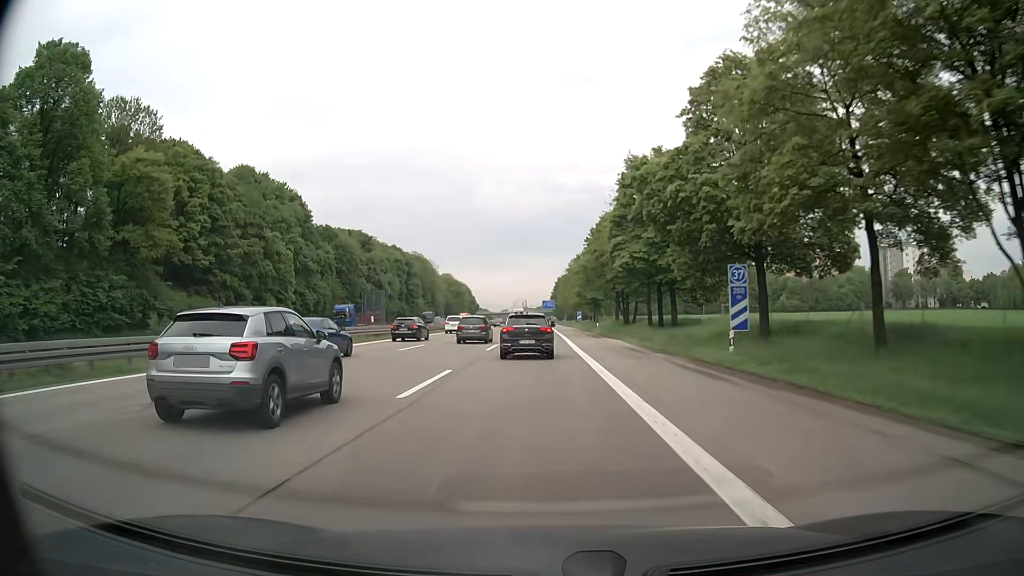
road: motorway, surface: asphalt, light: Day
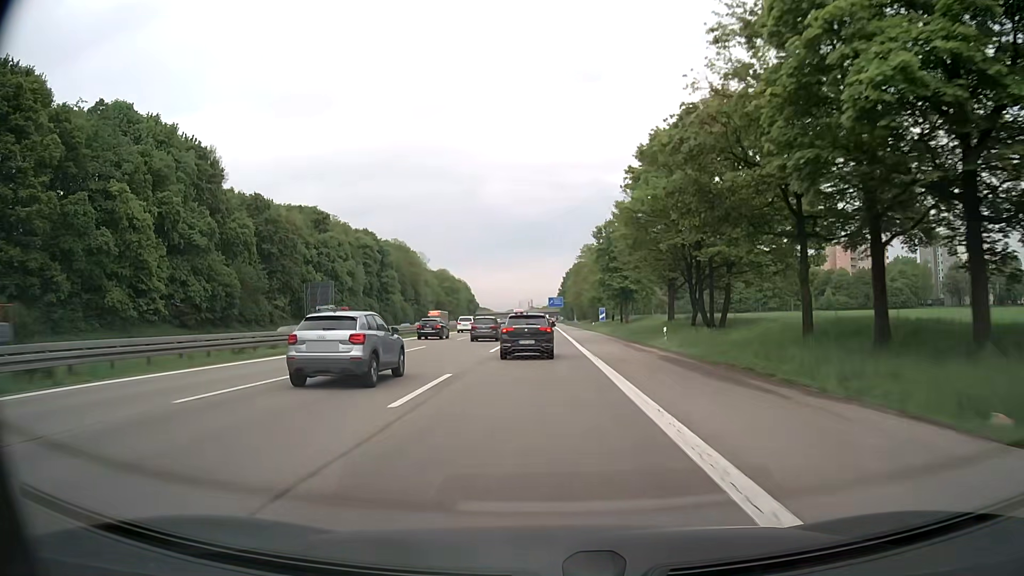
(-0.4, +37.4) m; -1°
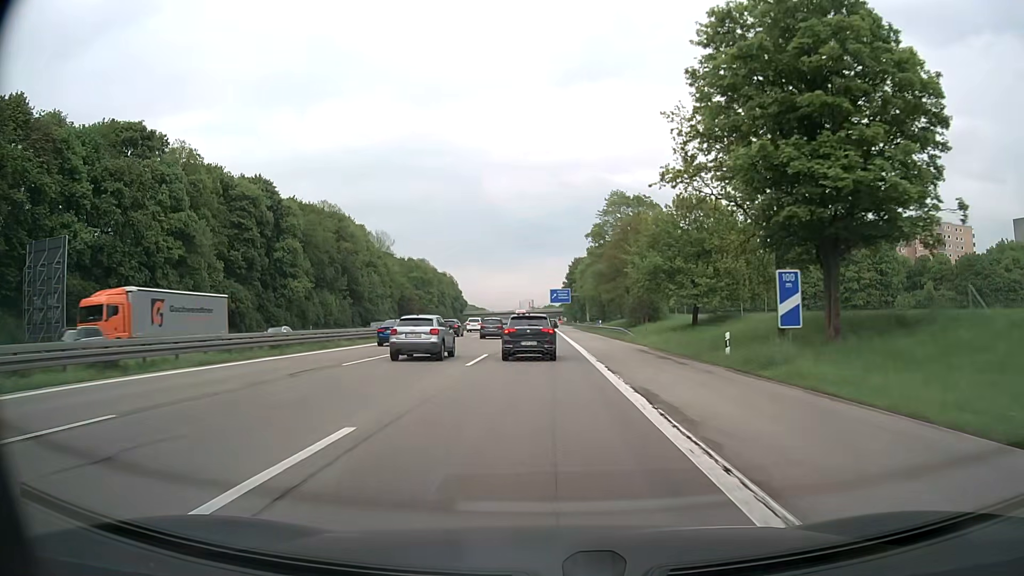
(-0.1, +62.5) m; 0°
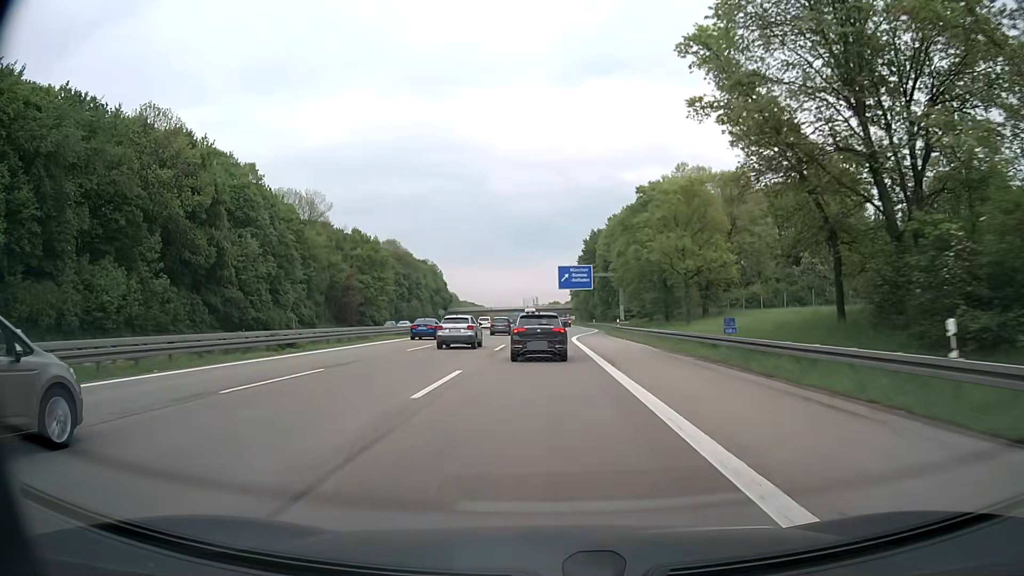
(-0.1, +63.0) m; 0°
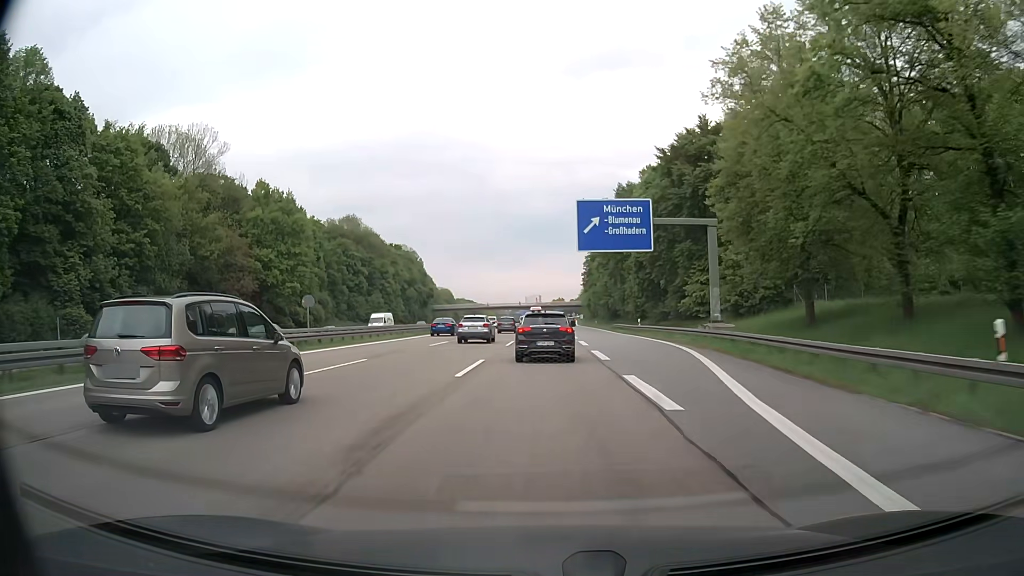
(0.0, +50.1) m; 0°
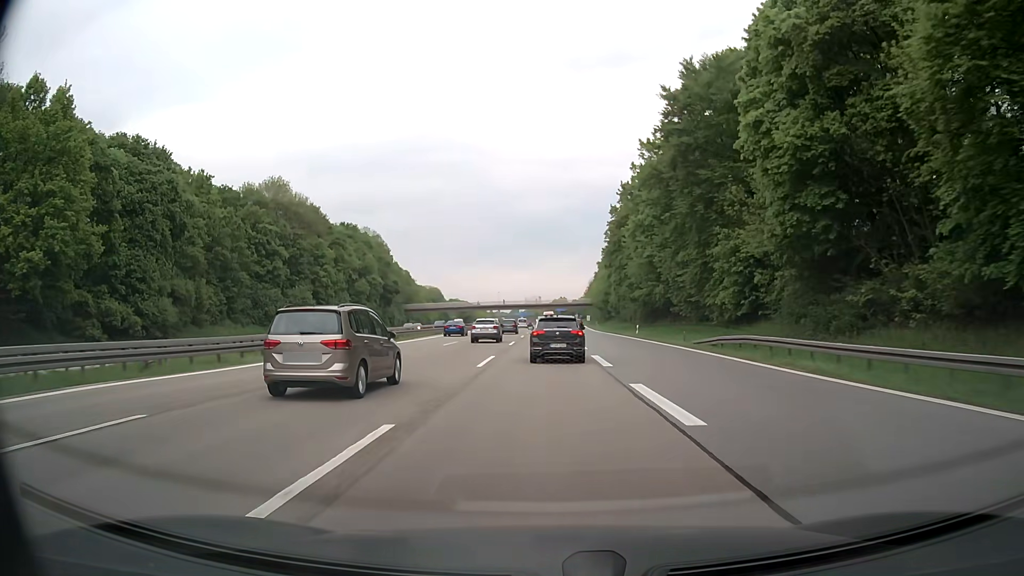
(-0.1, +49.2) m; -1°
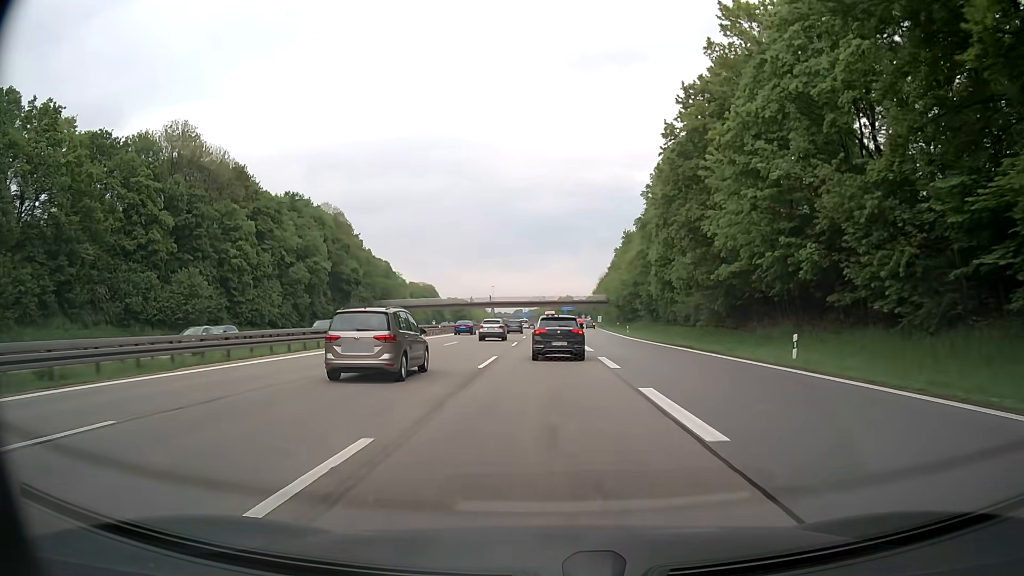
(+0.1, +37.3) m; 0°
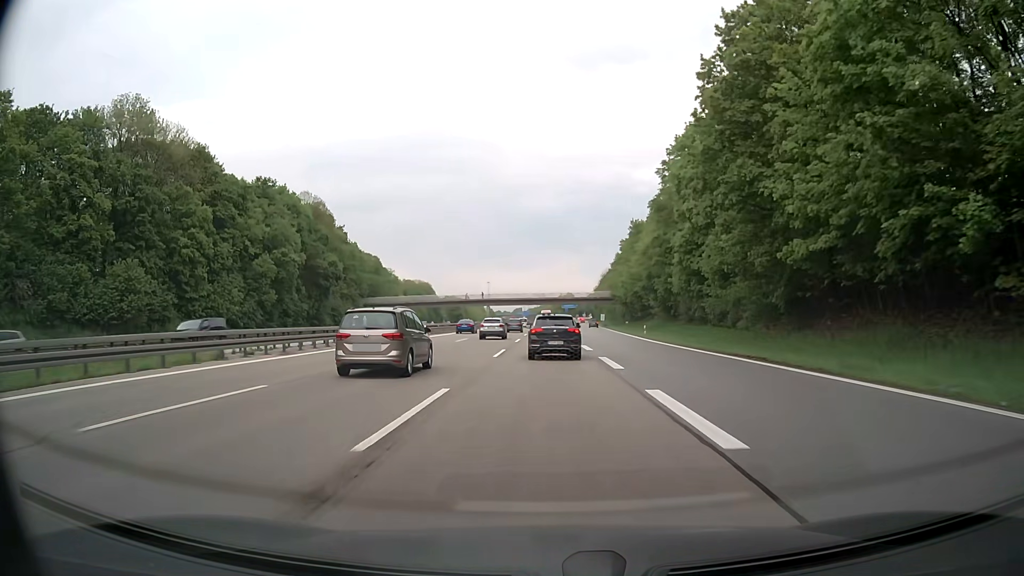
(0.0, +12.6) m; 0°
(0, +10) (0, +20) (0, +30) (0, +40) (0, +50) (0, +60) (0, +70) (0, +80) (0, +90) (0, +100) m
